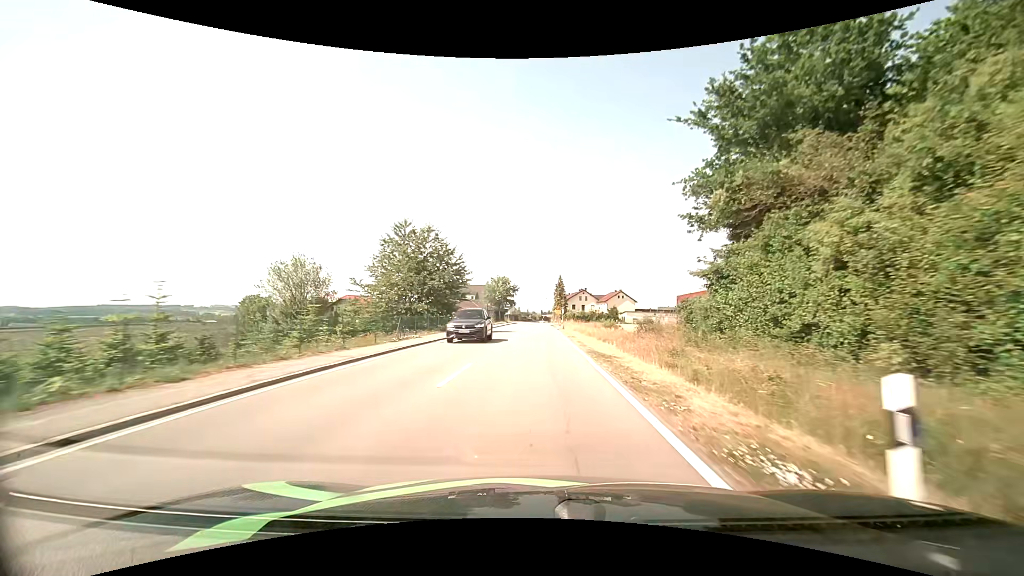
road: tertiary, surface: asphalt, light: Day
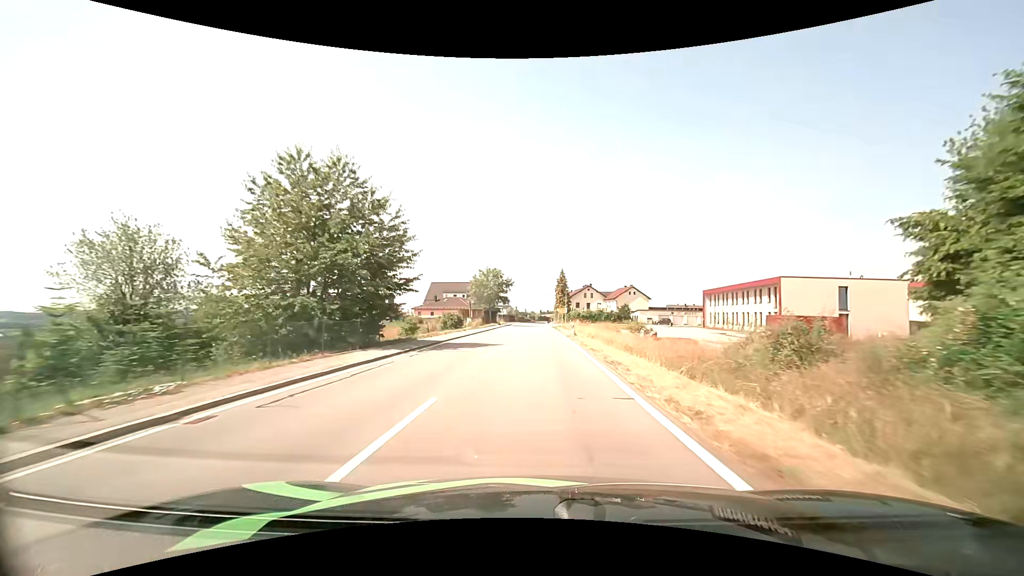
(-0.1, +17.5) m; 0°
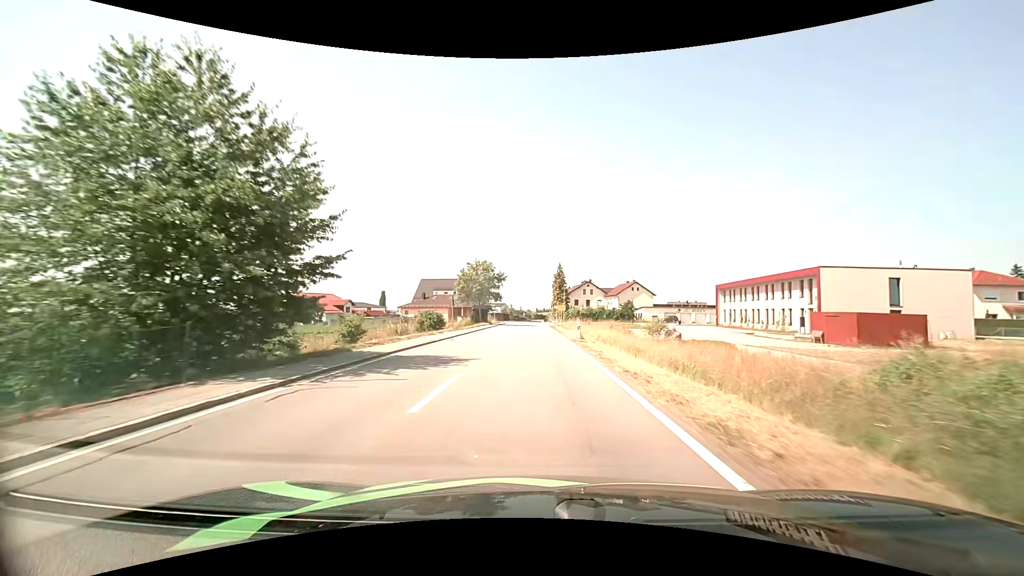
(0.0, +8.7) m; 0°
(0, +10) (0, +20) (0, +30) (0, +40) (0, +50) (0, +60) (0, +70) (0, +80) (0, +90) (0, +100) m
